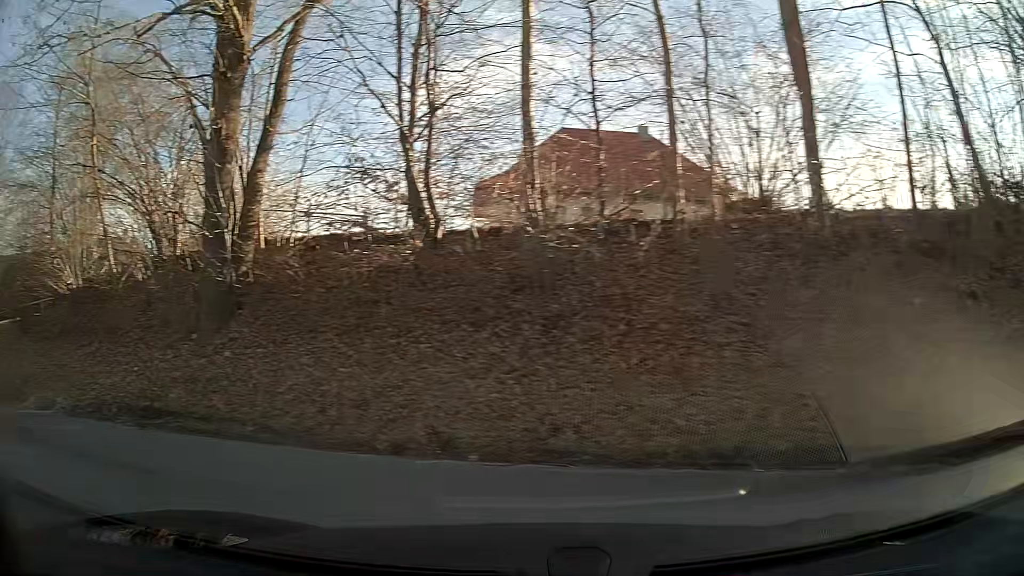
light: Day
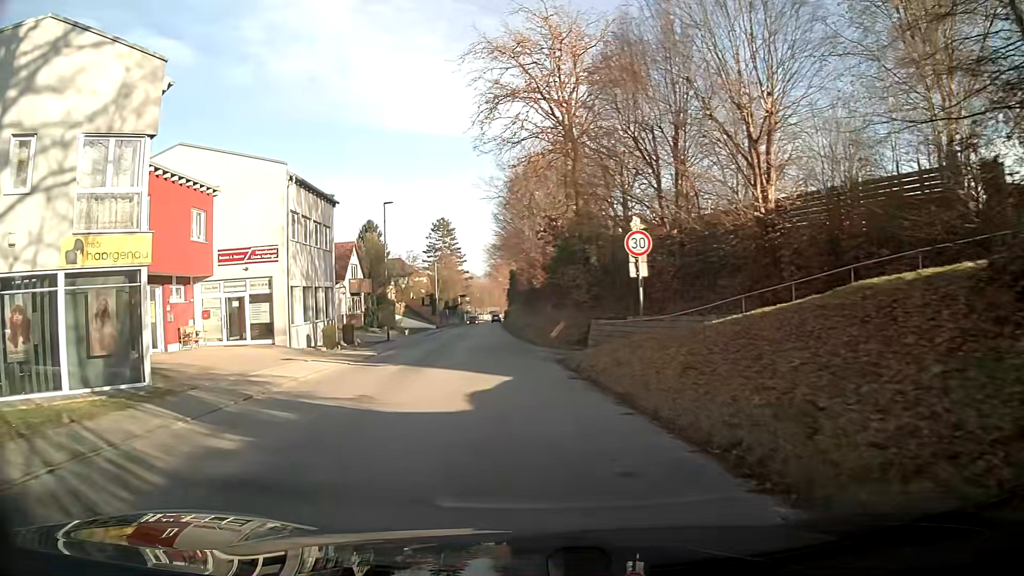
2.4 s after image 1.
(-8.6, +10.4) m; -56°
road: tertiary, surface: asphalt
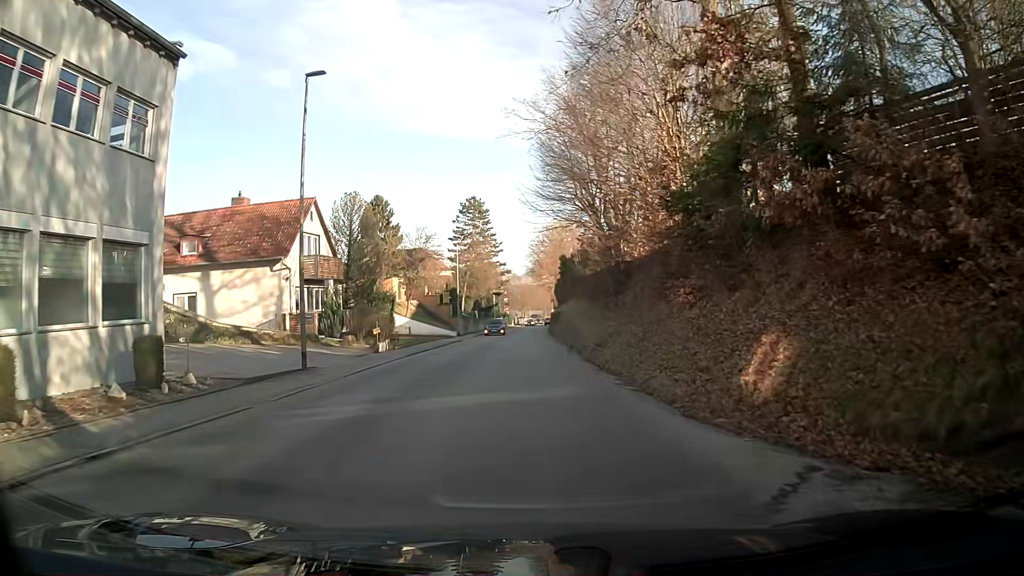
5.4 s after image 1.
(-1.0, +22.9) m; -5°
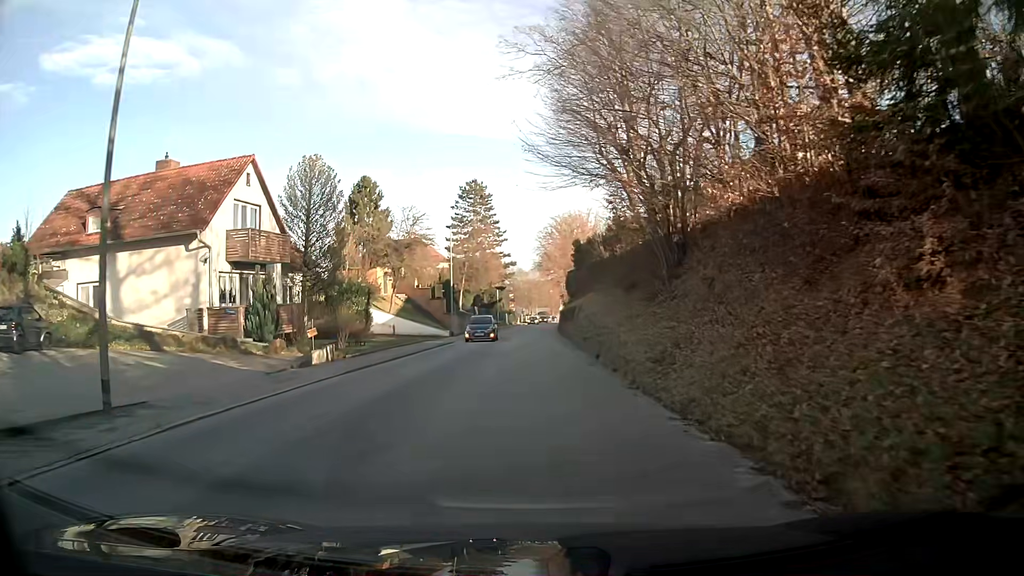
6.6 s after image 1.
(+0.2, +9.5) m; +2°
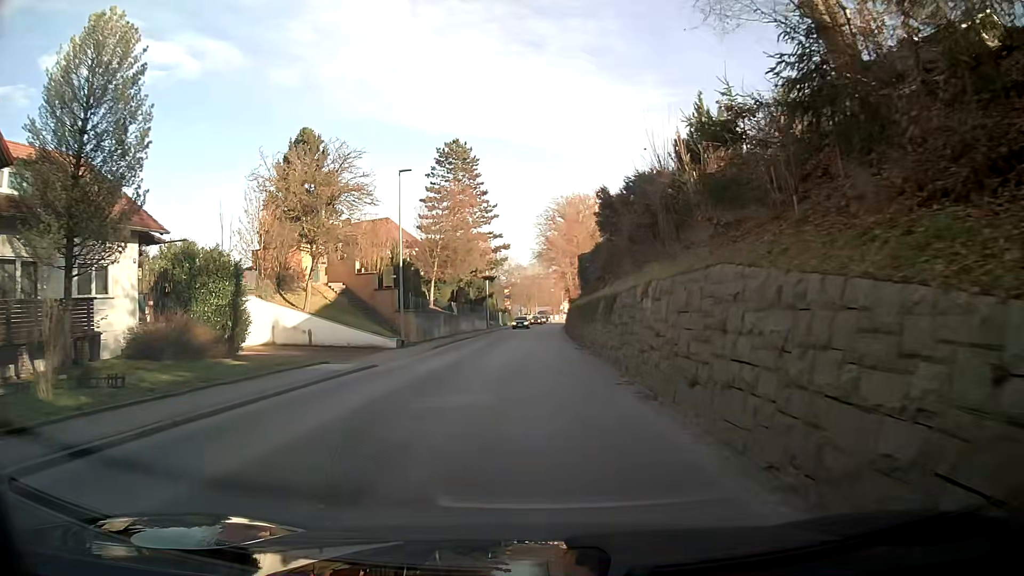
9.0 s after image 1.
(-0.1, +18.8) m; 0°
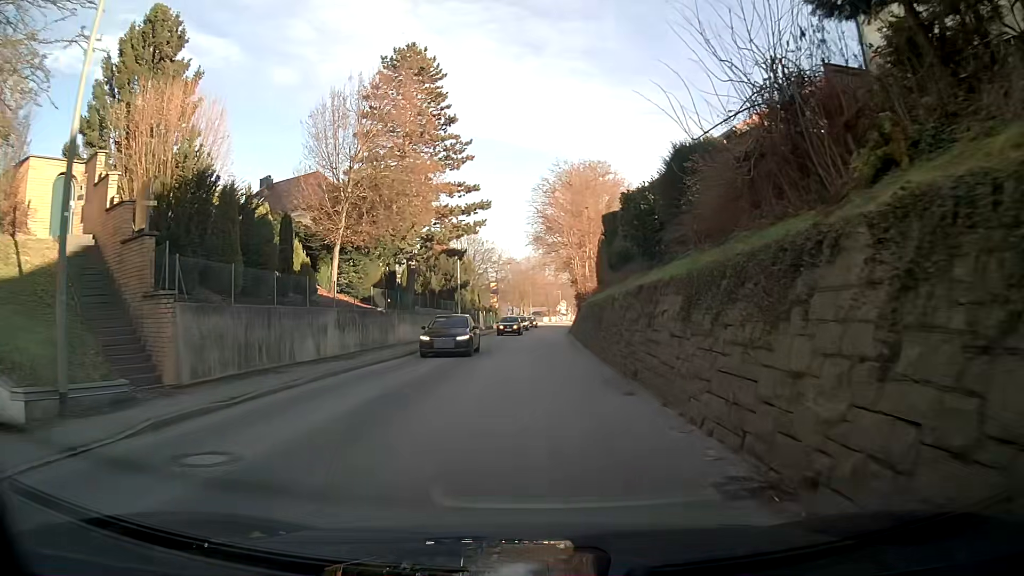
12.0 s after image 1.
(+0.2, +23.4) m; +1°
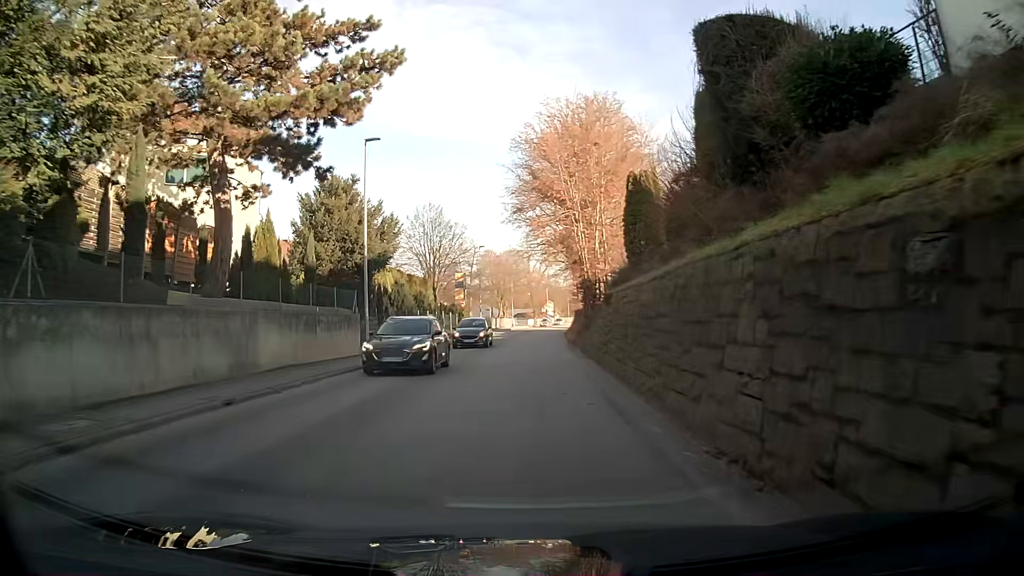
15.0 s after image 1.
(+0.2, +23.2) m; +1°
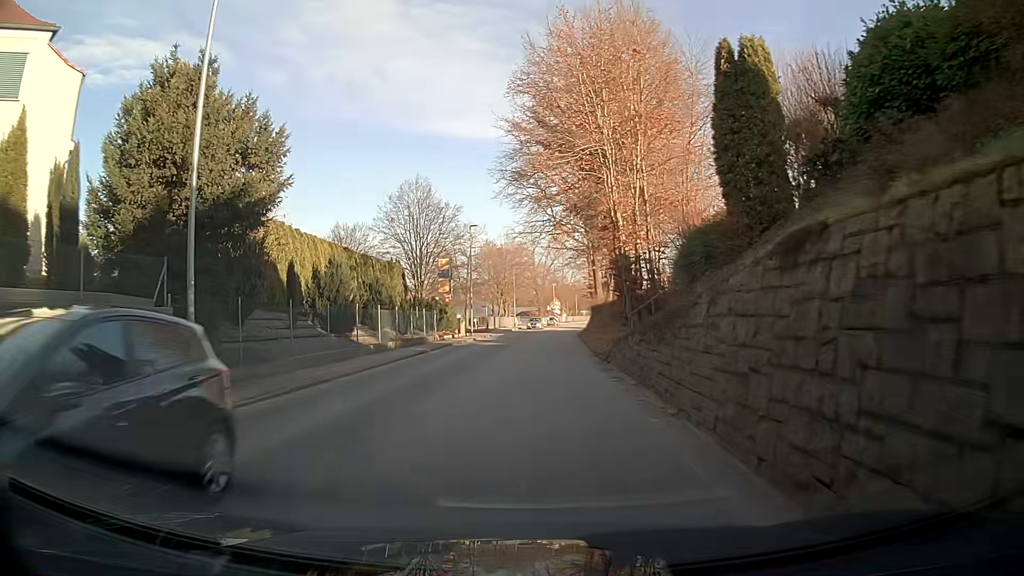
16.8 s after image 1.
(0.0, +13.8) m; 0°
(0, +10) (0, +20) (0, +30) (+1, +40) (+2, +50) (+2, +60) (+3, +70) (+4, +80) (+5, +90) (+6, +100) m
